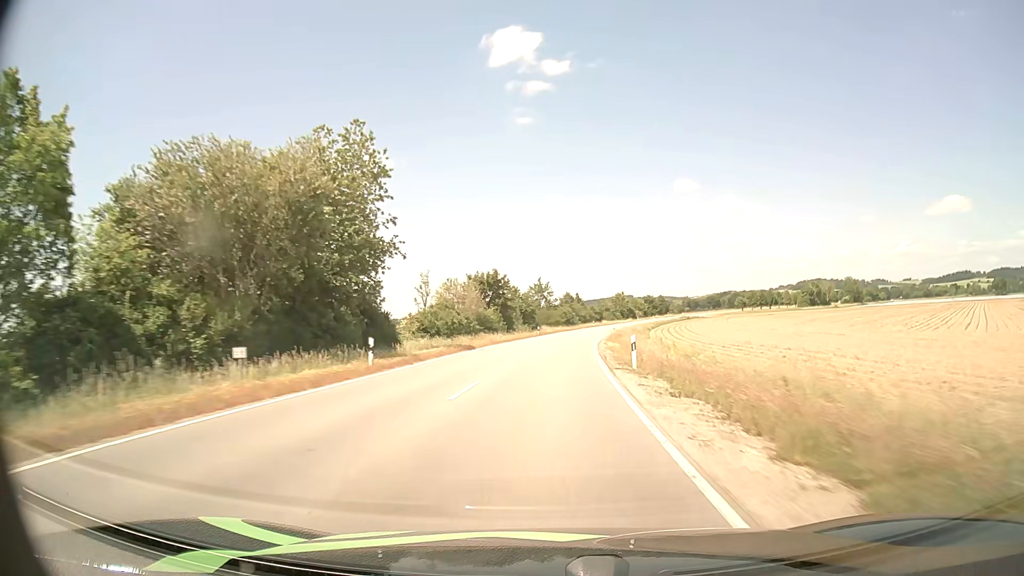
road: tertiary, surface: asphalt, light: Day
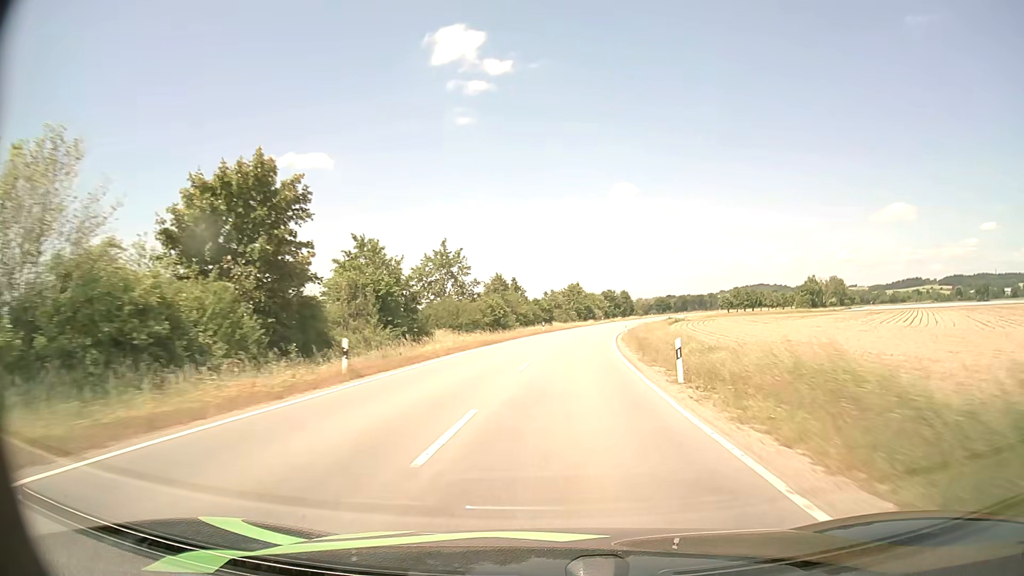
(+2.2, +54.4) m; +5°
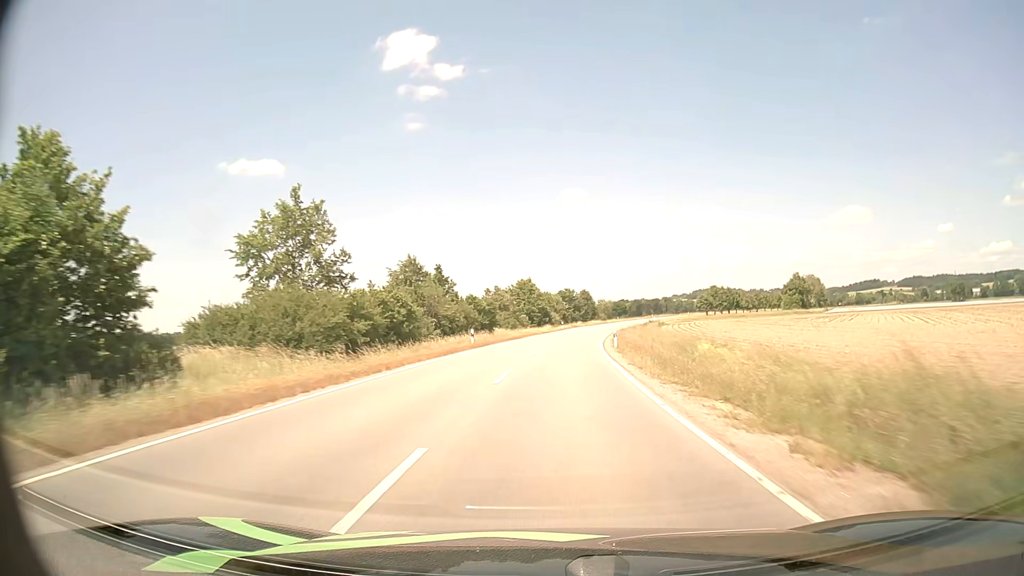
(+1.1, +27.6) m; +4°
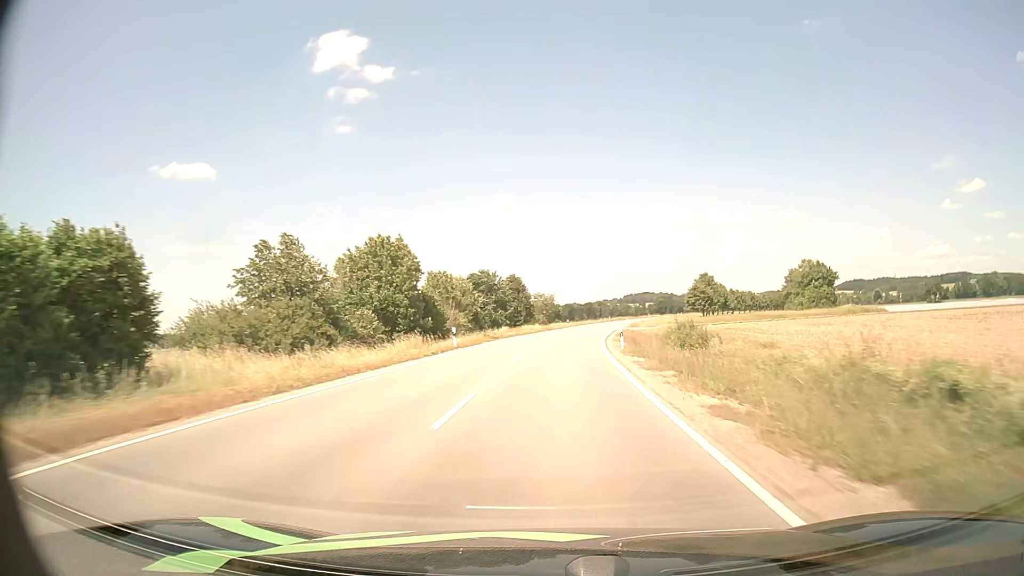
(+2.9, +55.5) m; +6°
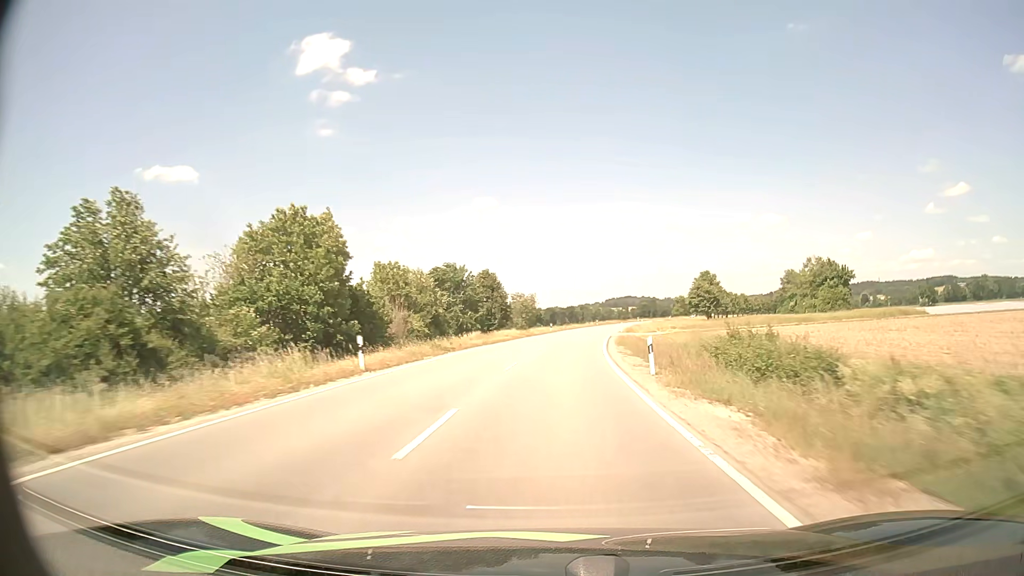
(+0.2, +13.8) m; +1°
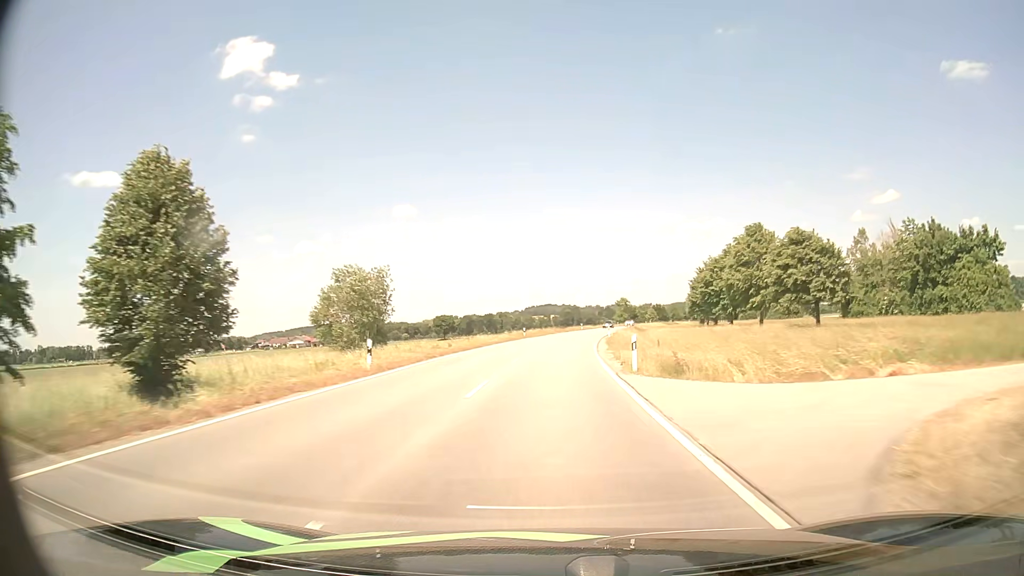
(+3.2, +54.8) m; +7°
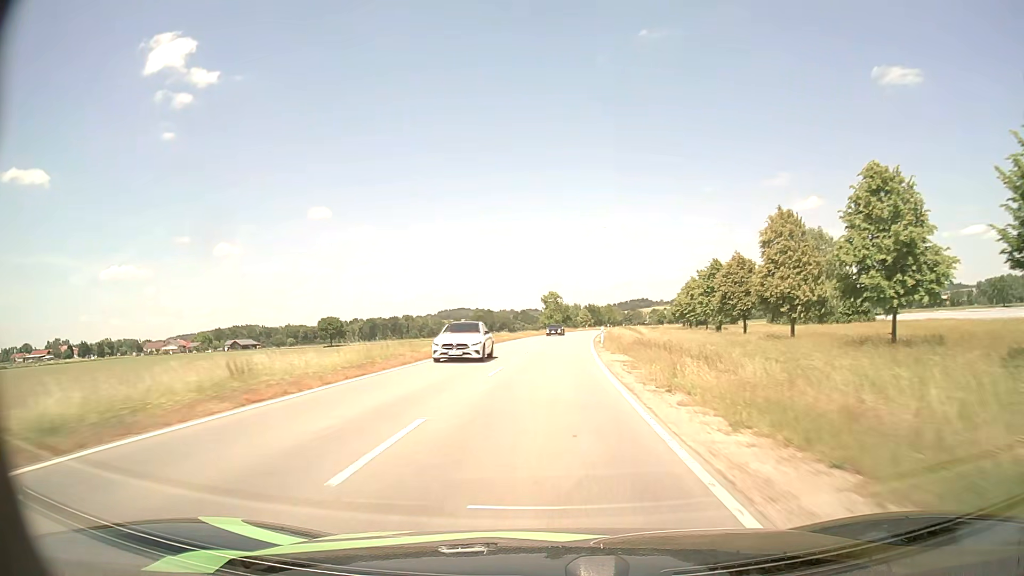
(+4.0, +67.6) m; +7°
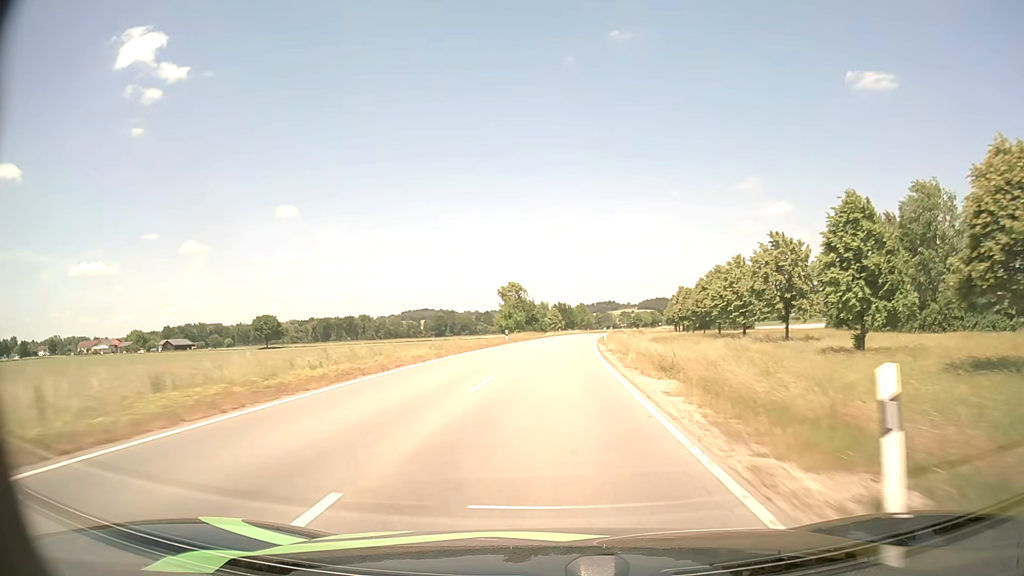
(+1.1, +40.8) m; +3°
(0, +10) (0, +20) (+1, +30) (+1, +40) (+2, +50) (+2, +60) (+3, +70) (+4, +80) (+5, +90) (+7, +100) m
